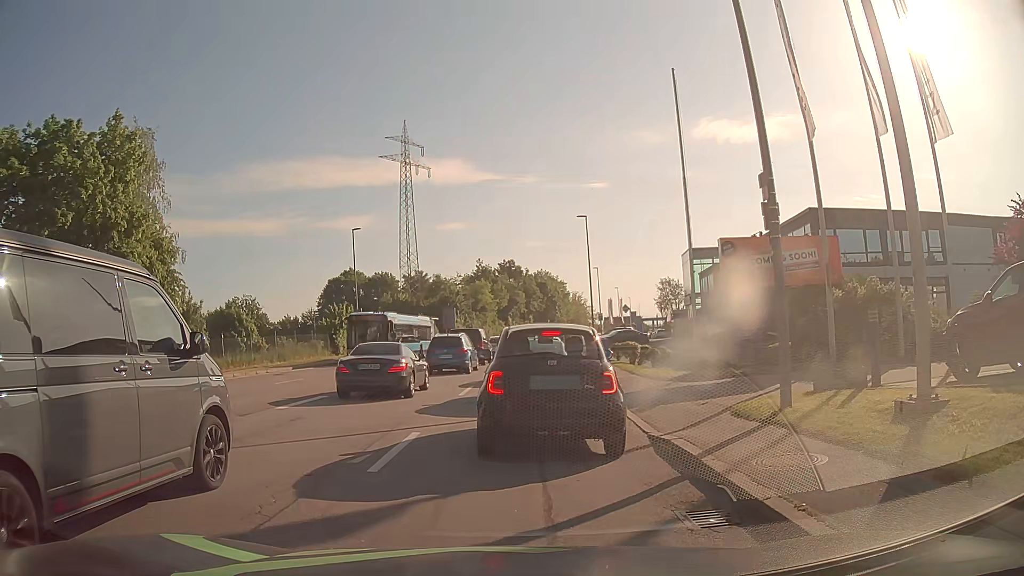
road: tertiary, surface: asphalt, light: Day
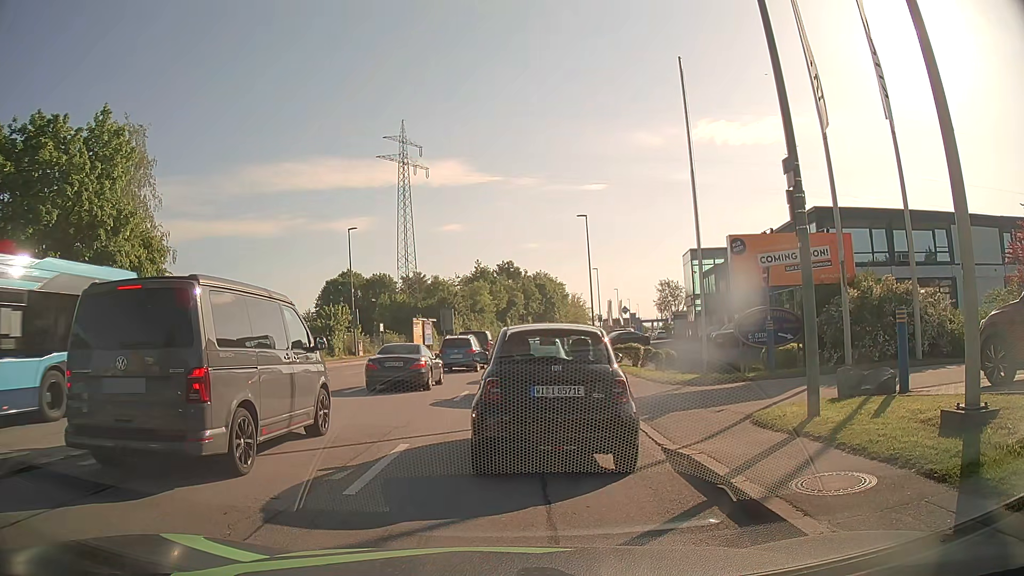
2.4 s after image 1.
(0.0, +1.0) m; 0°
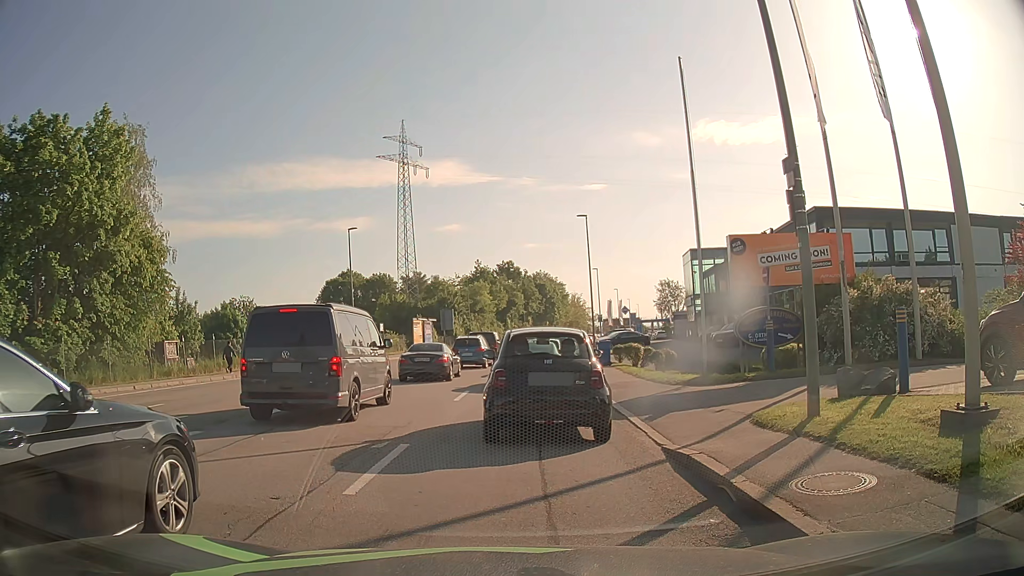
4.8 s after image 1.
(0.0, 0.0) m; 0°
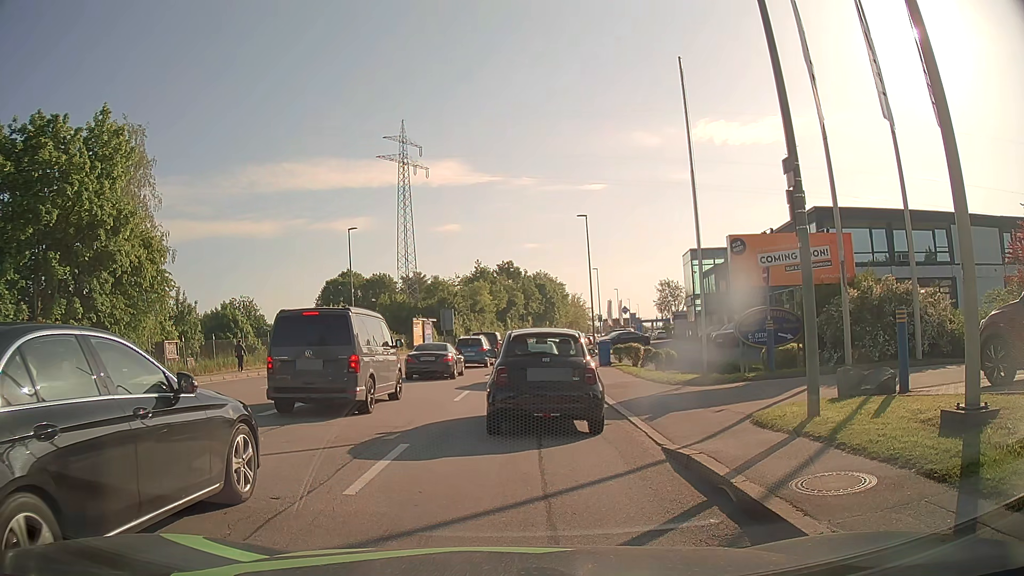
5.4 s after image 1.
(0.0, 0.0) m; 0°
